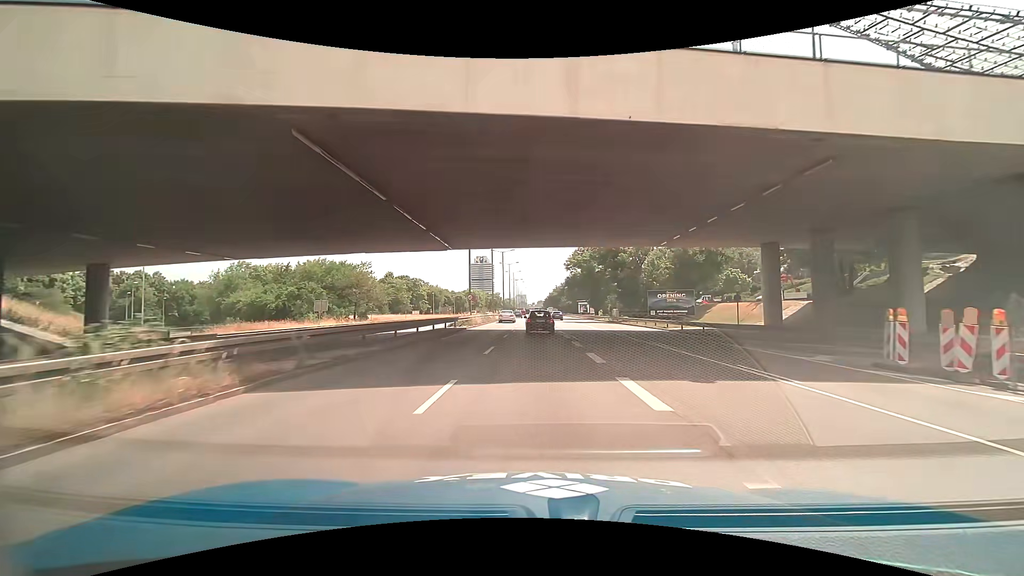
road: trunk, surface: asphalt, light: Day
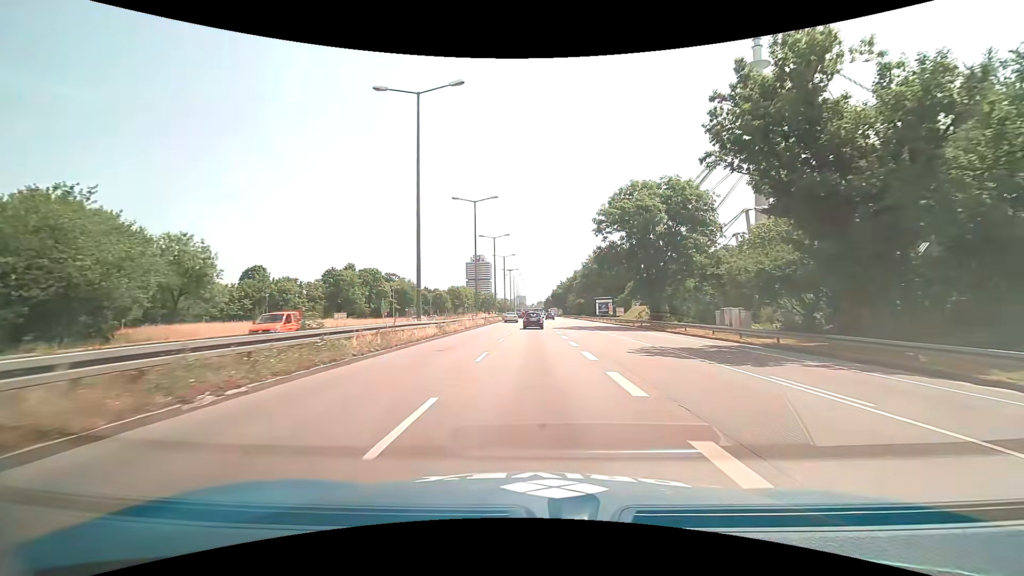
(+0.3, +46.9) m; 0°
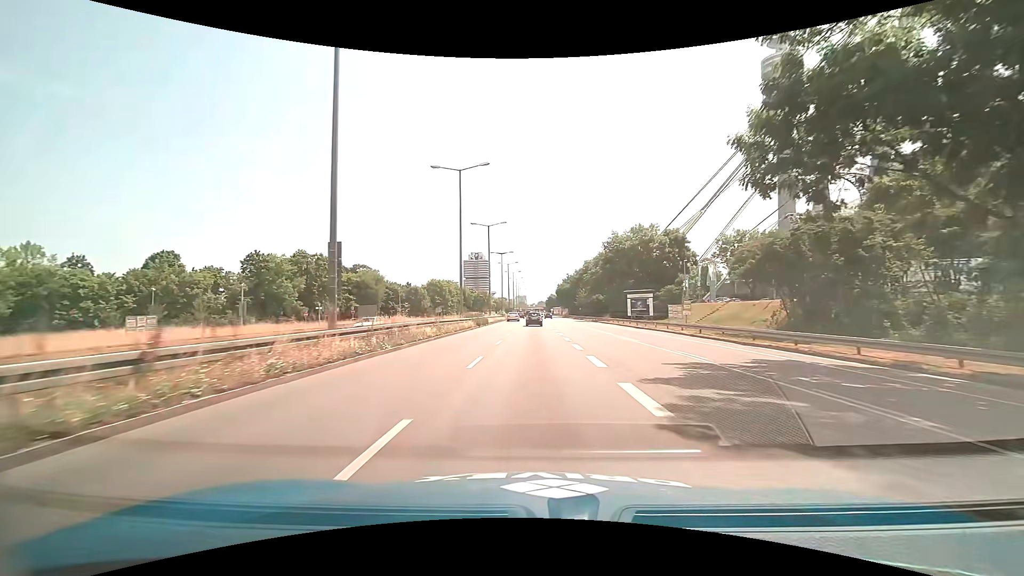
(+0.1, +37.7) m; 0°
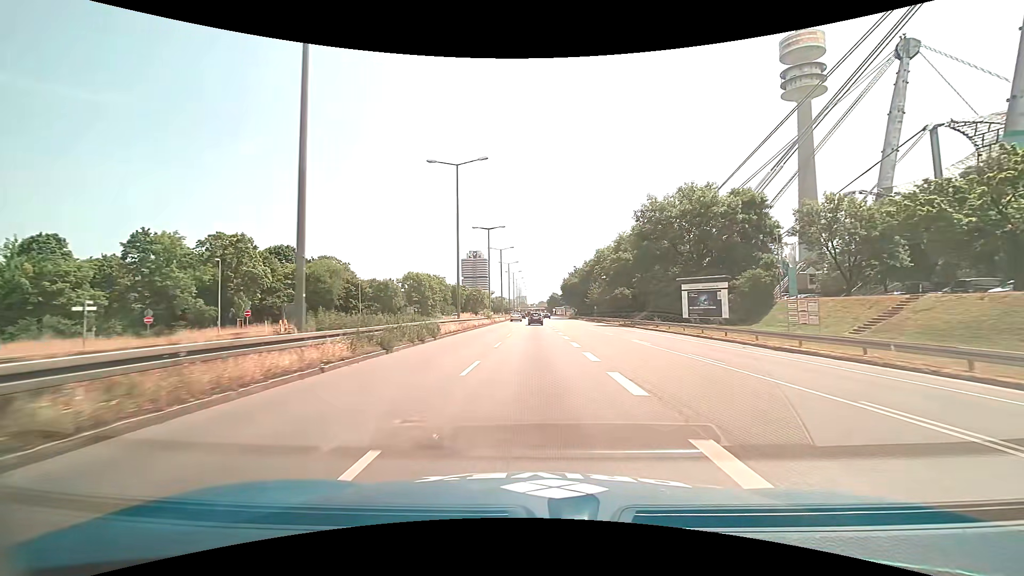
(0.0, +28.4) m; 0°
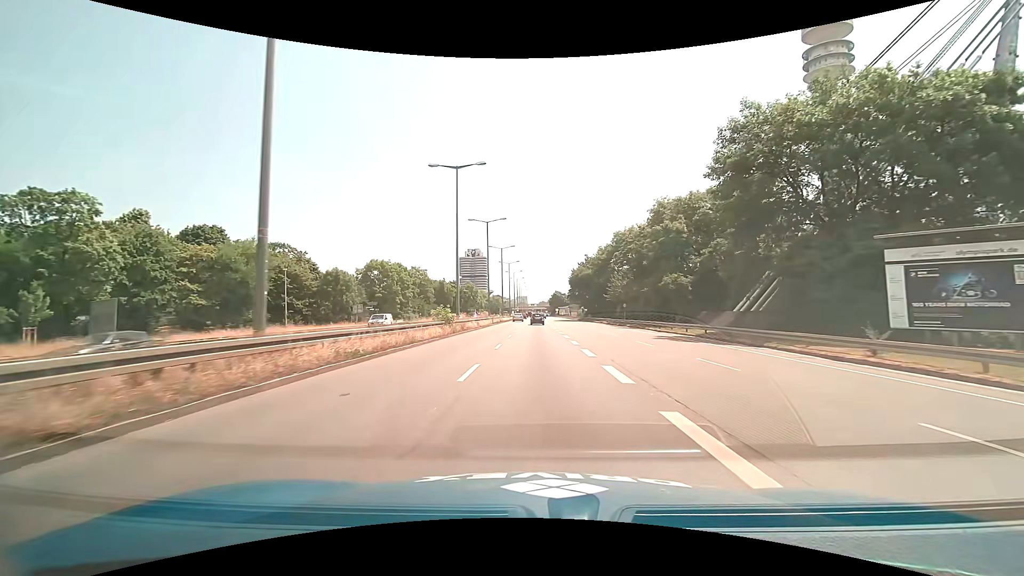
(0.0, +28.4) m; 0°
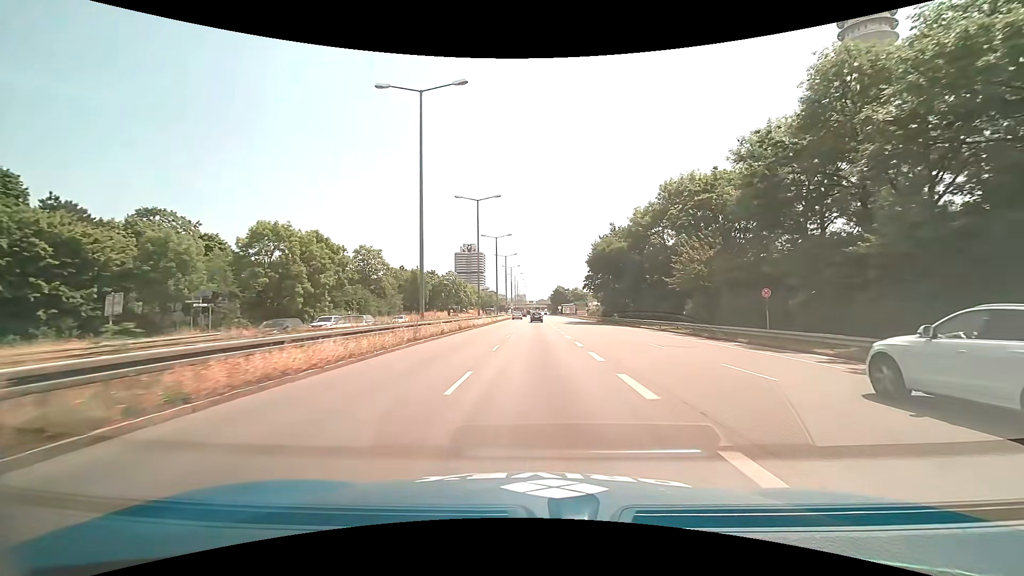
(0.0, +38.0) m; 0°
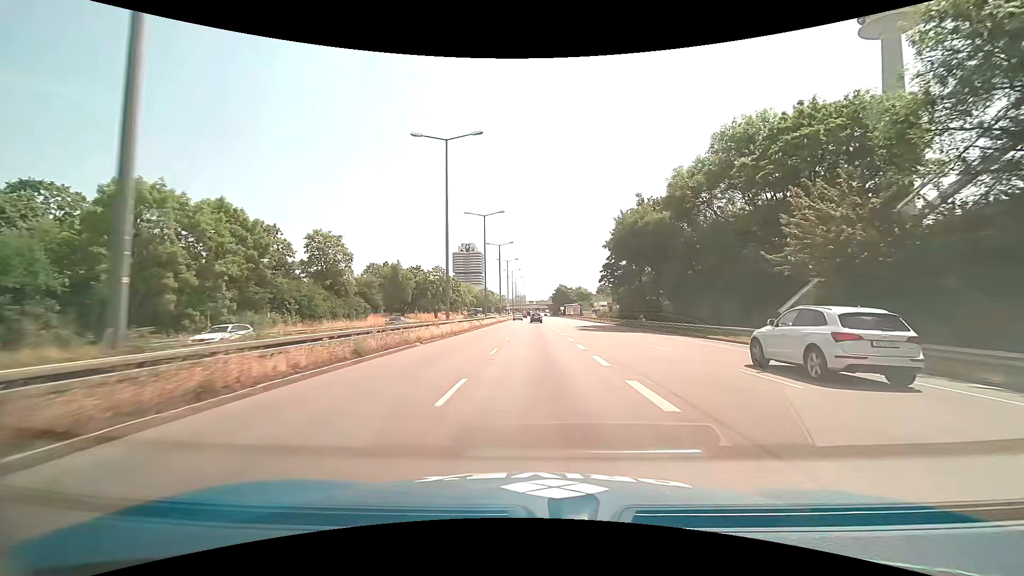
(0.0, +19.0) m; 0°
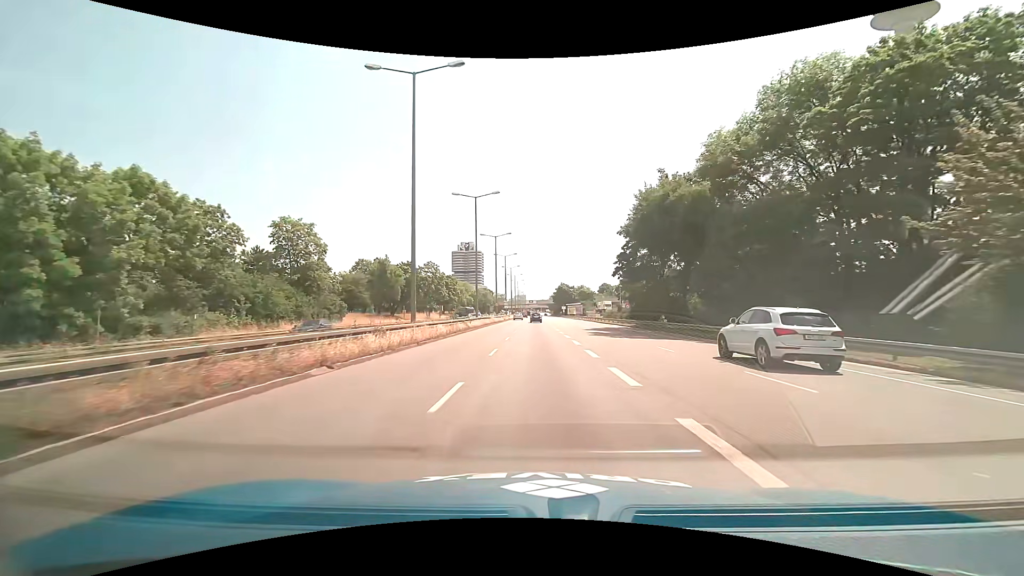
(0.0, +9.5) m; 0°
(0, +10) (0, +20) (0, +30) (0, +40) (0, +50) (0, +60) (+1, +70) (+1, +80) (+1, +90) (+1, +100) m
